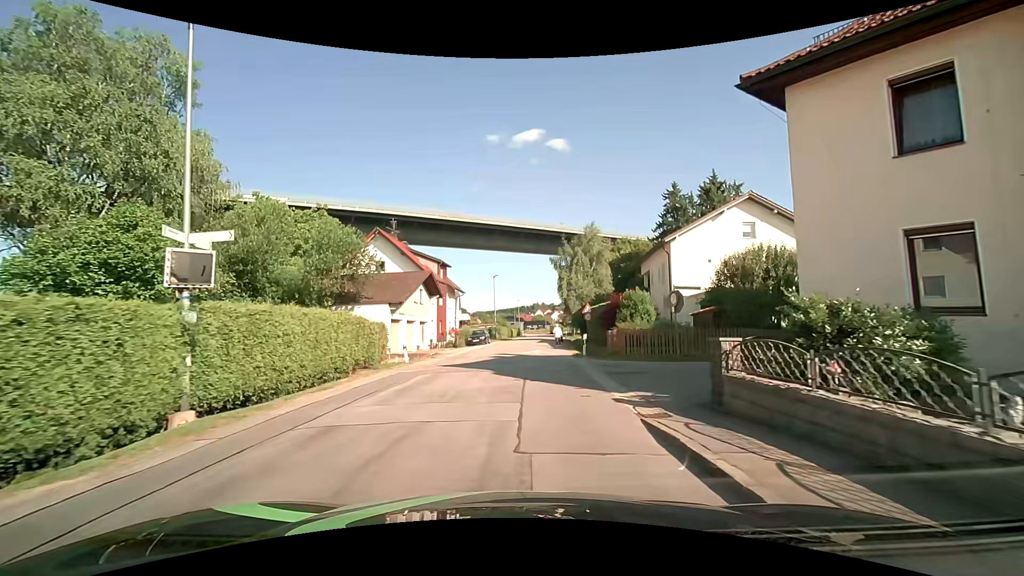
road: unclassified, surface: asphalt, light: Day
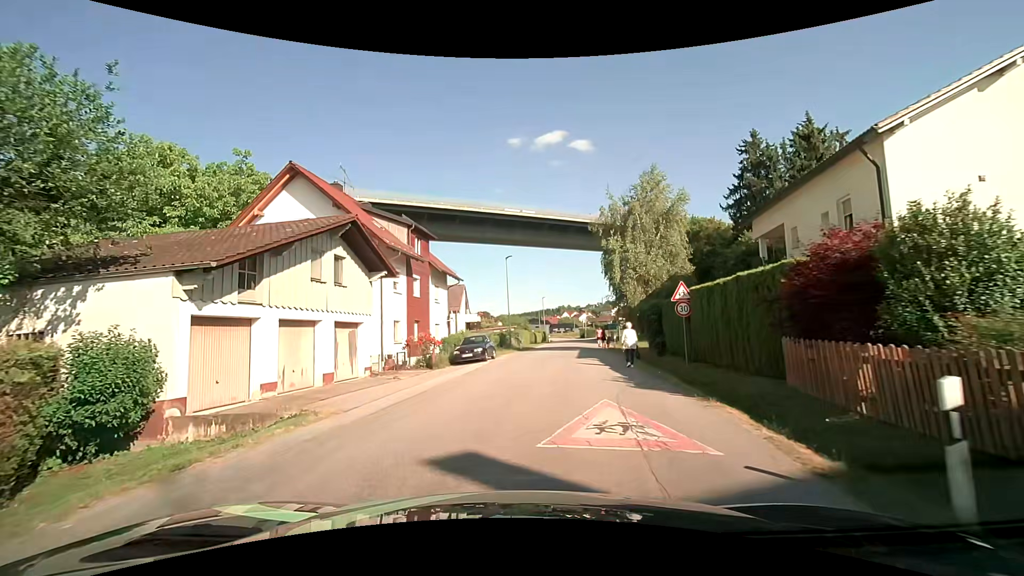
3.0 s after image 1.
(+0.2, +19.4) m; -3°
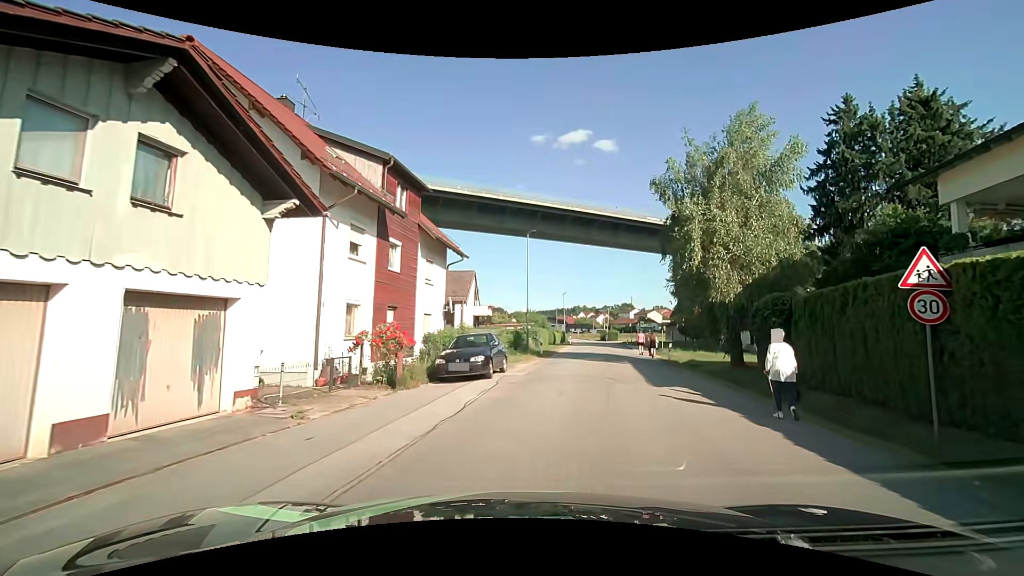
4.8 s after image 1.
(-0.4, +10.4) m; -2°
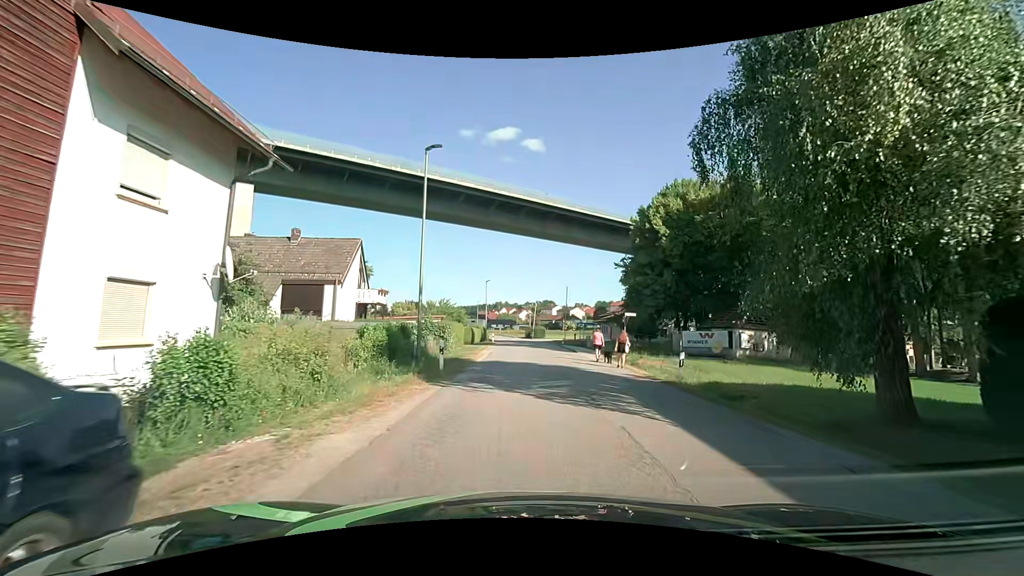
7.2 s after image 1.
(+1.3, +14.9) m; +10°
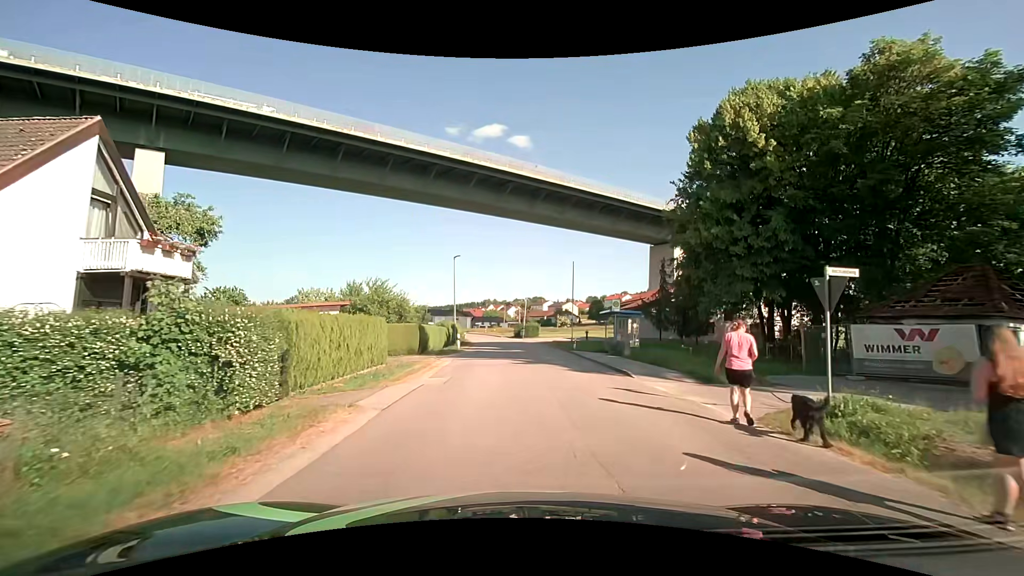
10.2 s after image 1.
(+0.5, +22.0) m; +1°
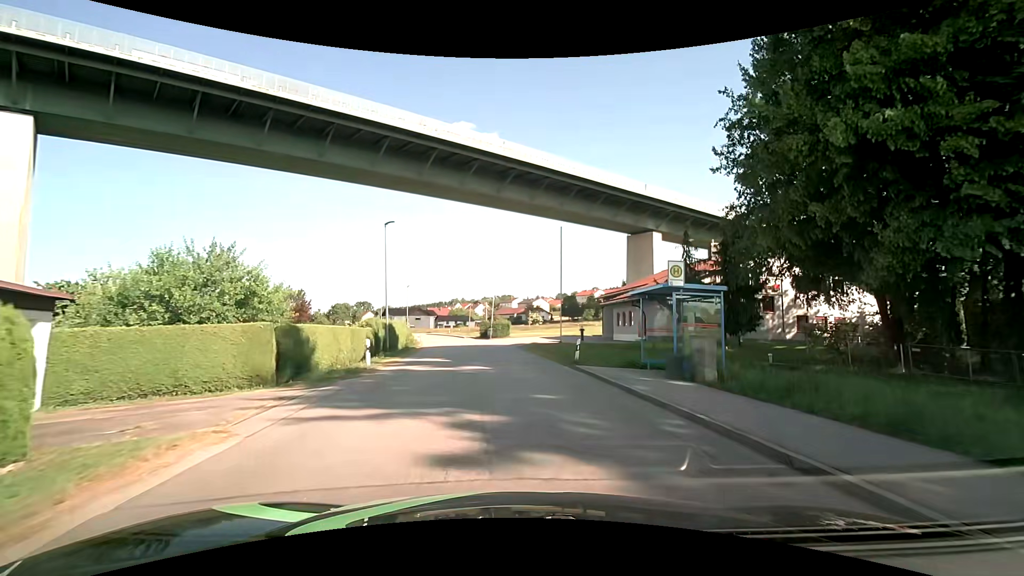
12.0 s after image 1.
(+0.3, +14.8) m; +4°
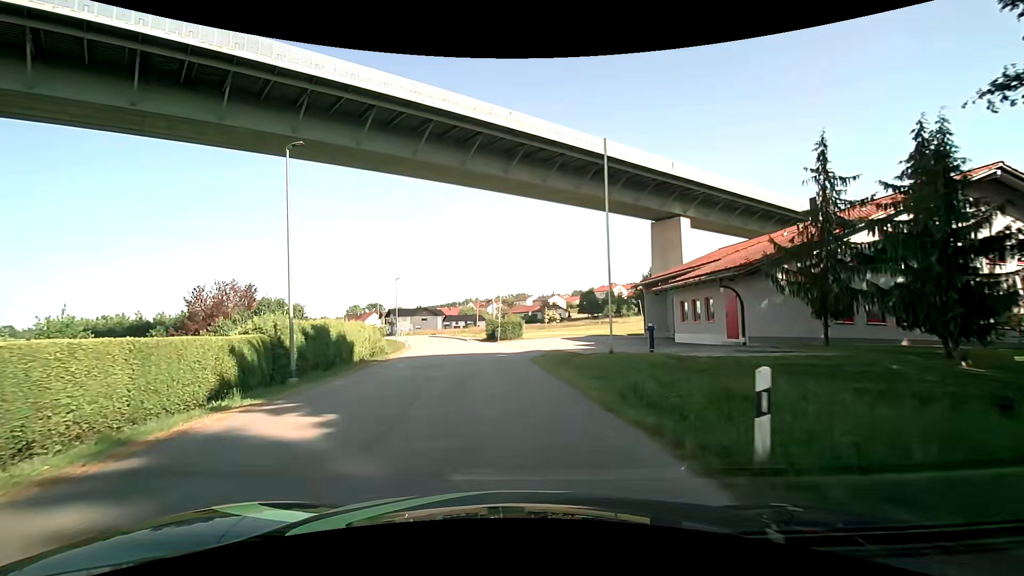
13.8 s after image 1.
(+0.2, +14.1) m; -1°
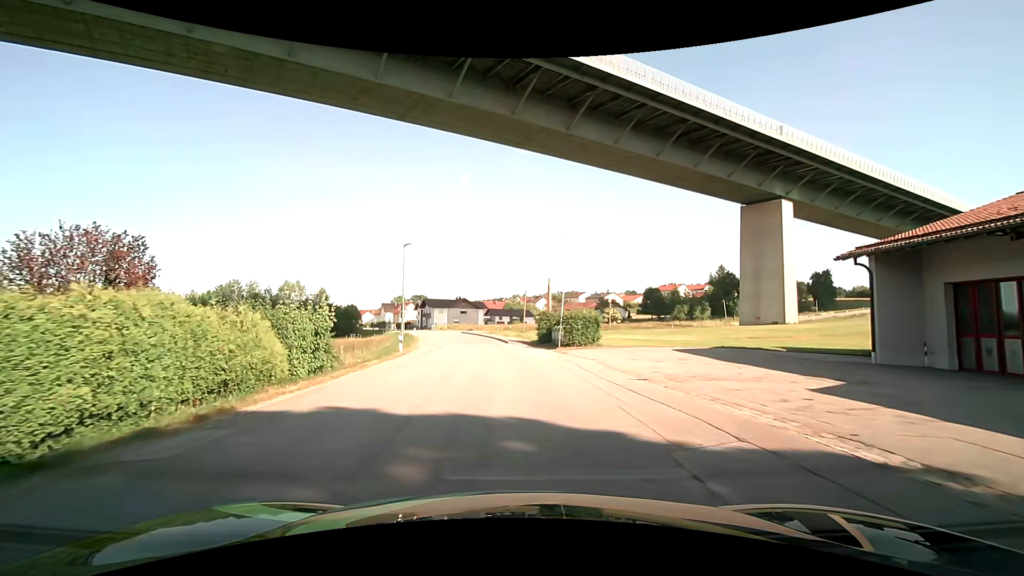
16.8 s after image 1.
(-1.8, +21.9) m; -6°
(0, +10) (0, +20) (-1, +30) (-2, +40) (-4, +50) (-6, +60) (-8, +69) (-11, +79) (-14, +89) (-17, +98) m
